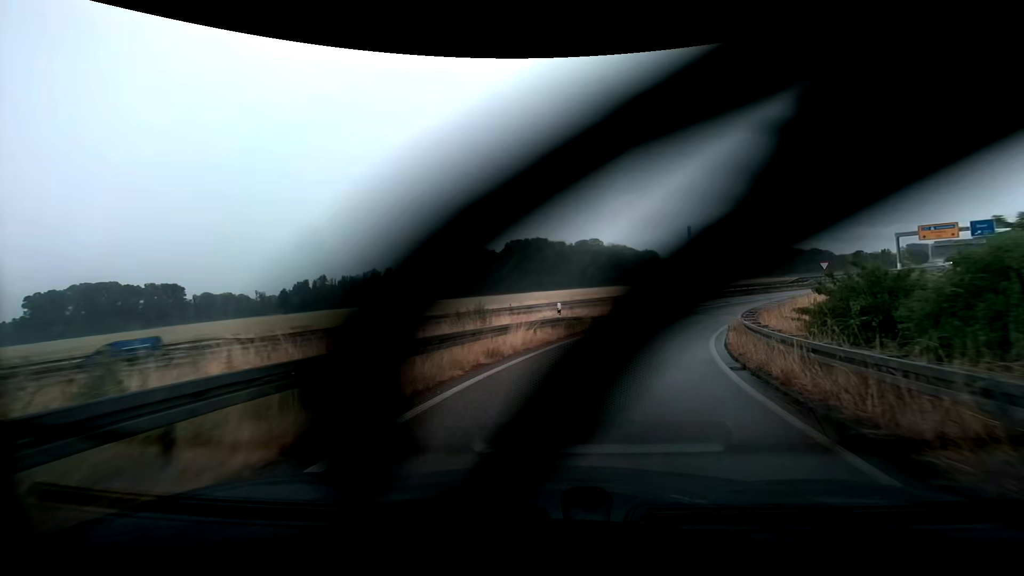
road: trunk_link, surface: asphalt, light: Day
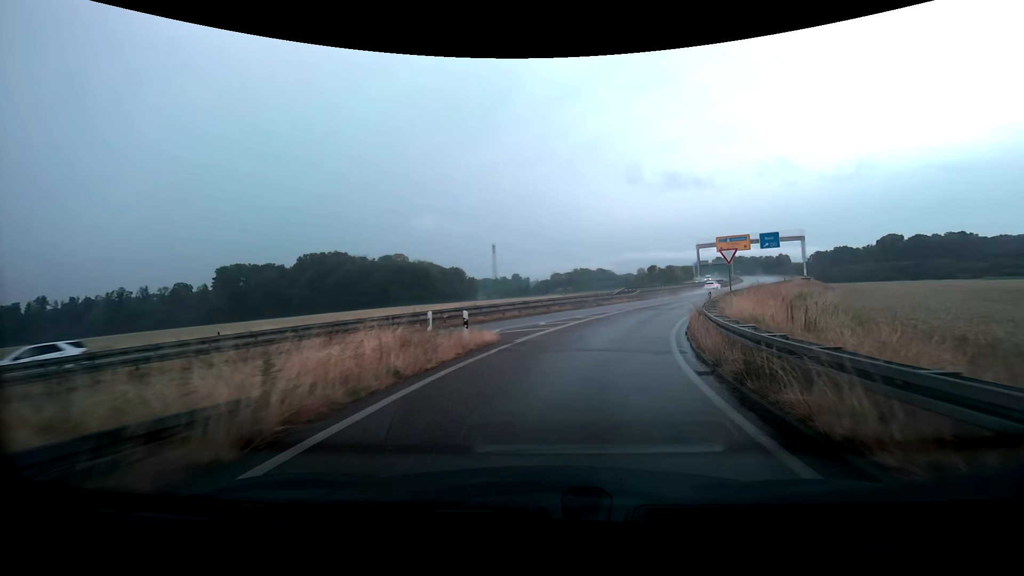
(+4.2, +20.7) m; +22°
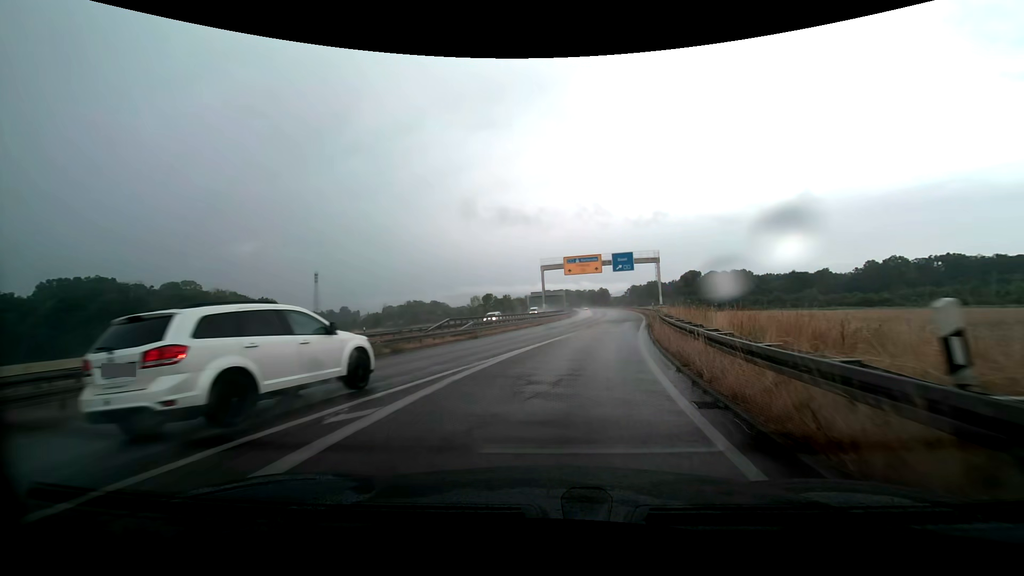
(+3.9, +22.1) m; +20°
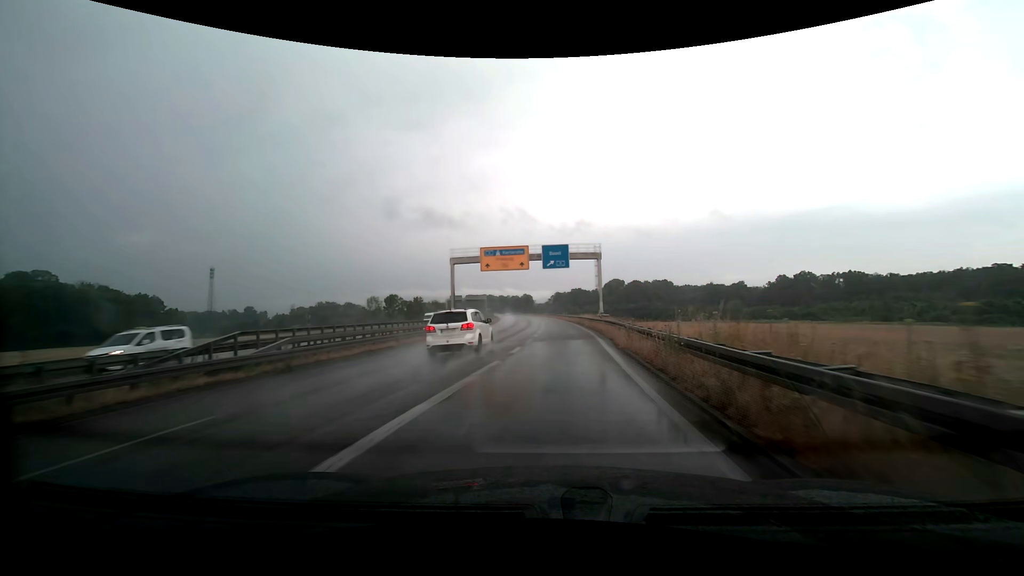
(+1.3, +16.9) m; +9°
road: trunk
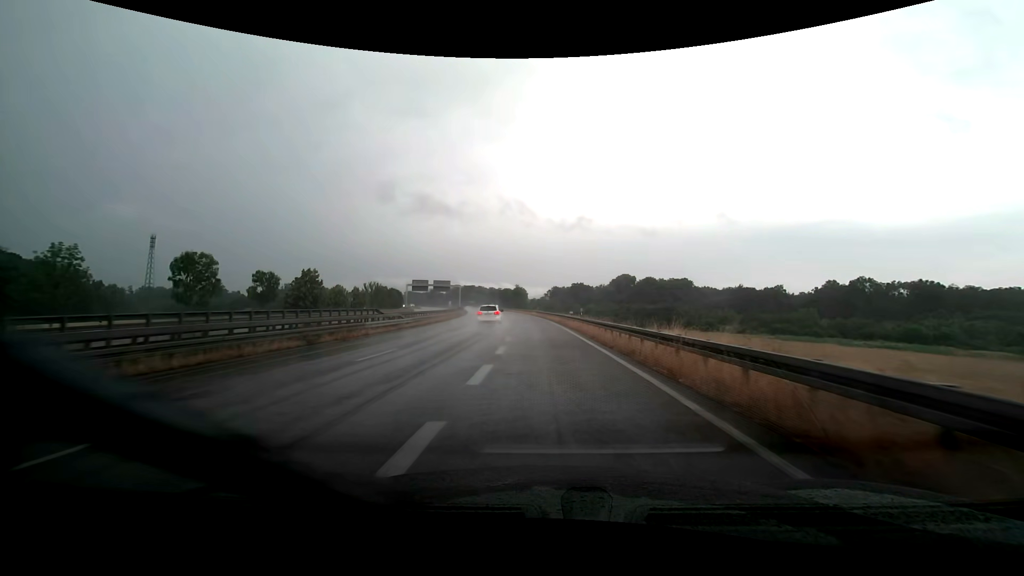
(+1.7, +51.2) m; +1°
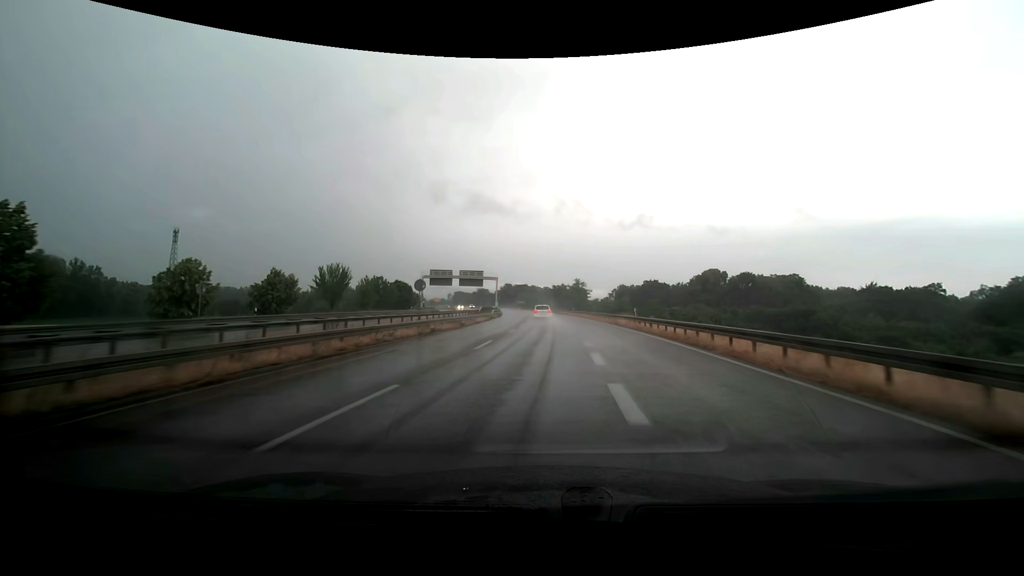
(-3.0, +45.4) m; -7°
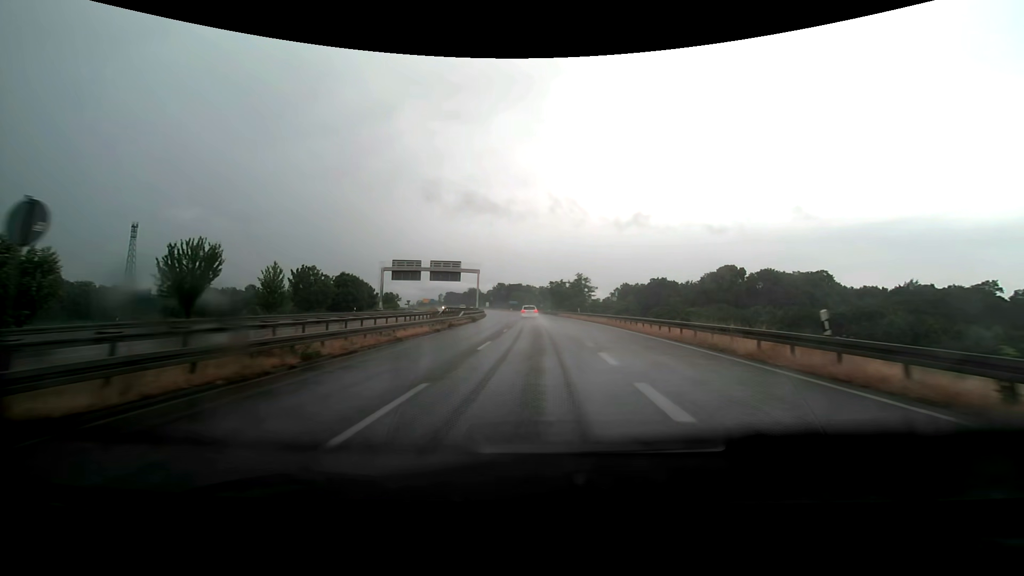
(+0.1, +24.0) m; 0°
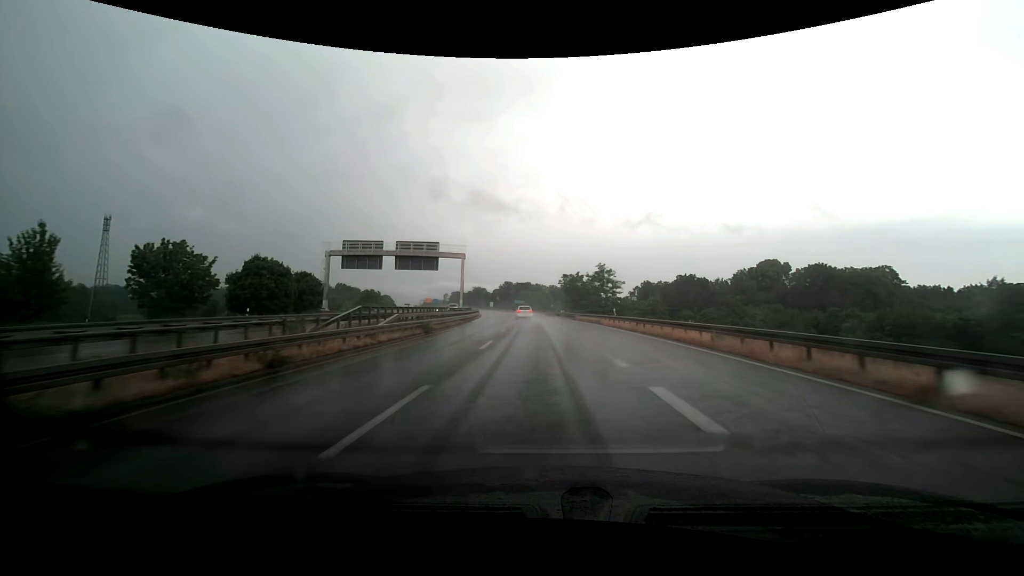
(-0.2, +24.7) m; -1°
(0, +10) (0, +20) (-1, +30) (-1, +40) (-1, +50) (-2, +60) (-3, +70) (-4, +80) (-5, +90) (-6, +100) m
